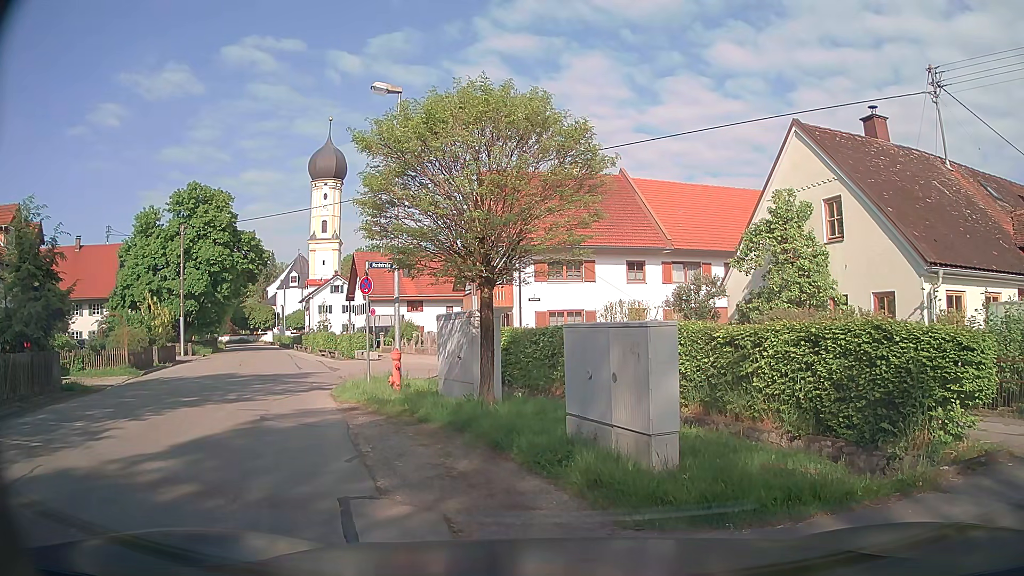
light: Day
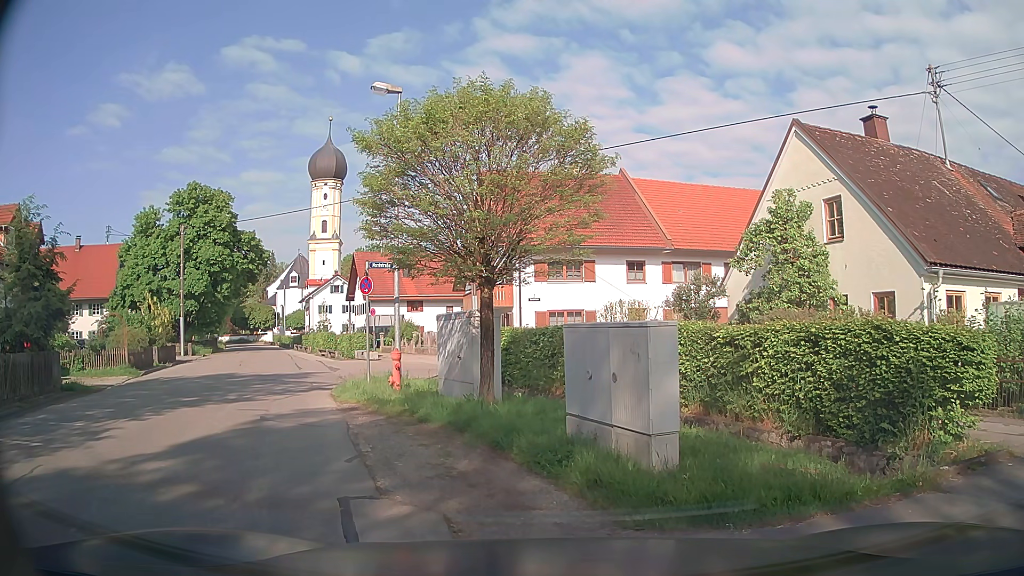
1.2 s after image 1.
(0.0, 0.0) m; 0°
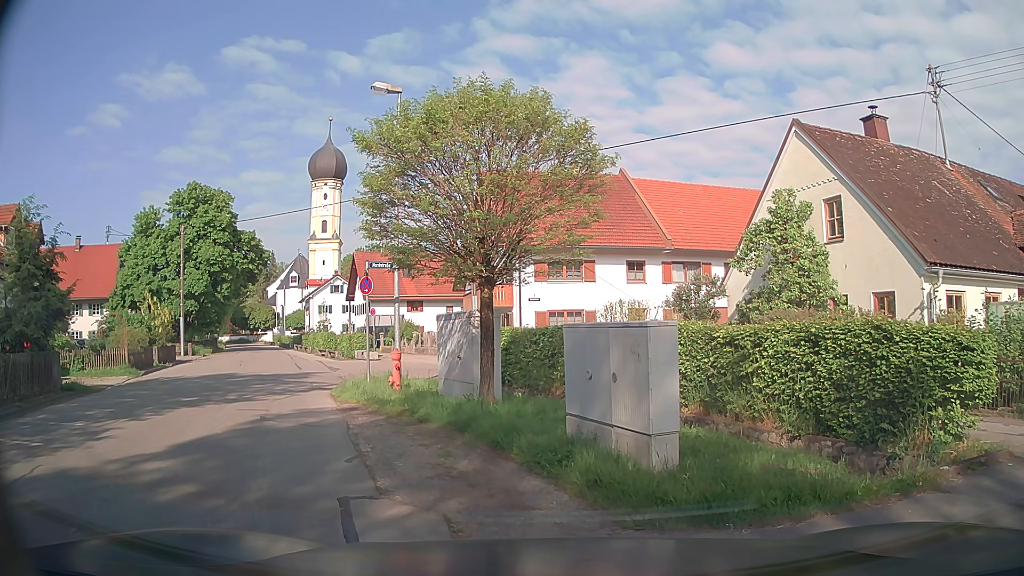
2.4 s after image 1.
(0.0, 0.0) m; 0°
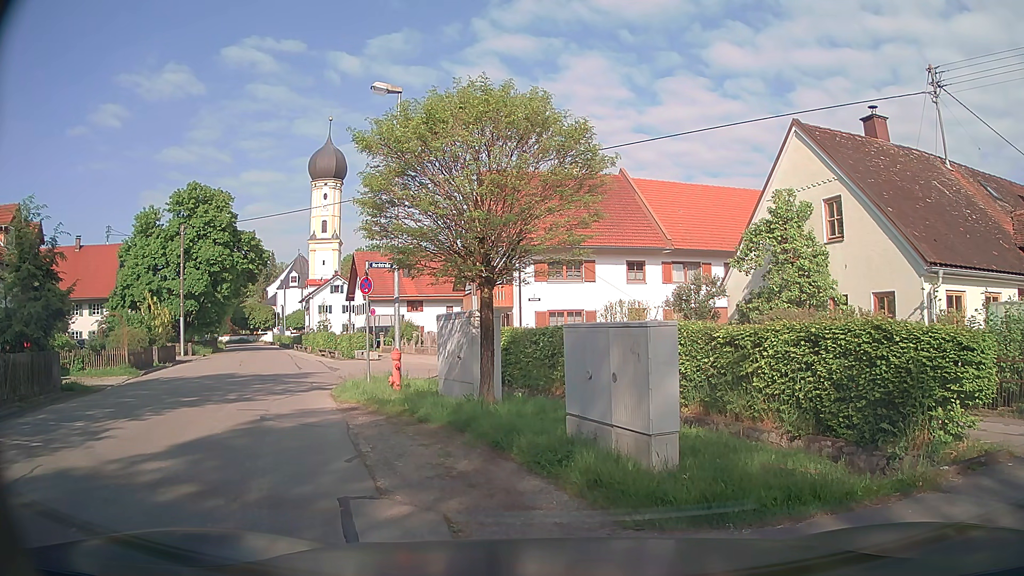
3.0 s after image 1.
(0.0, 0.0) m; 0°
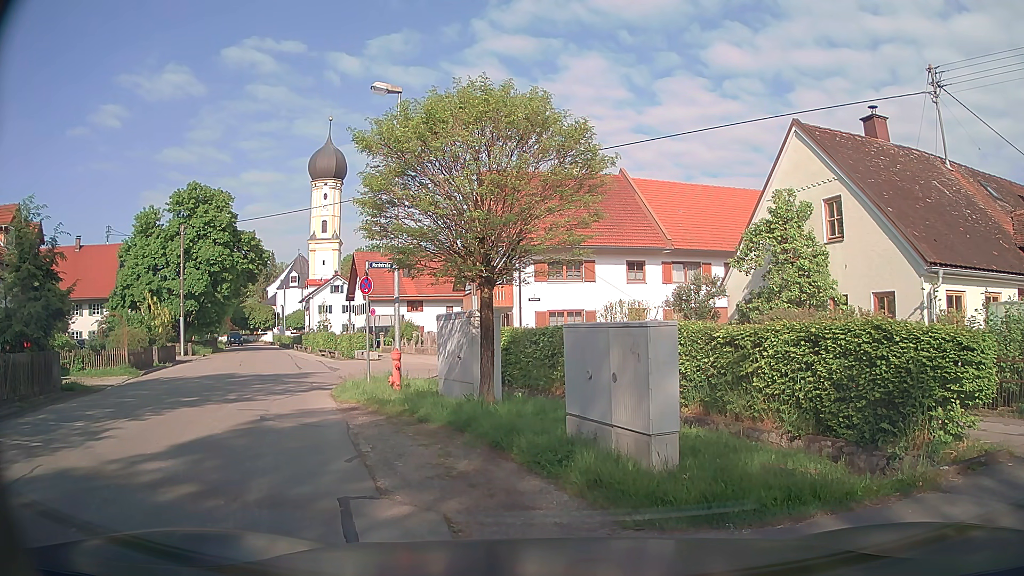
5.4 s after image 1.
(0.0, 0.0) m; 0°
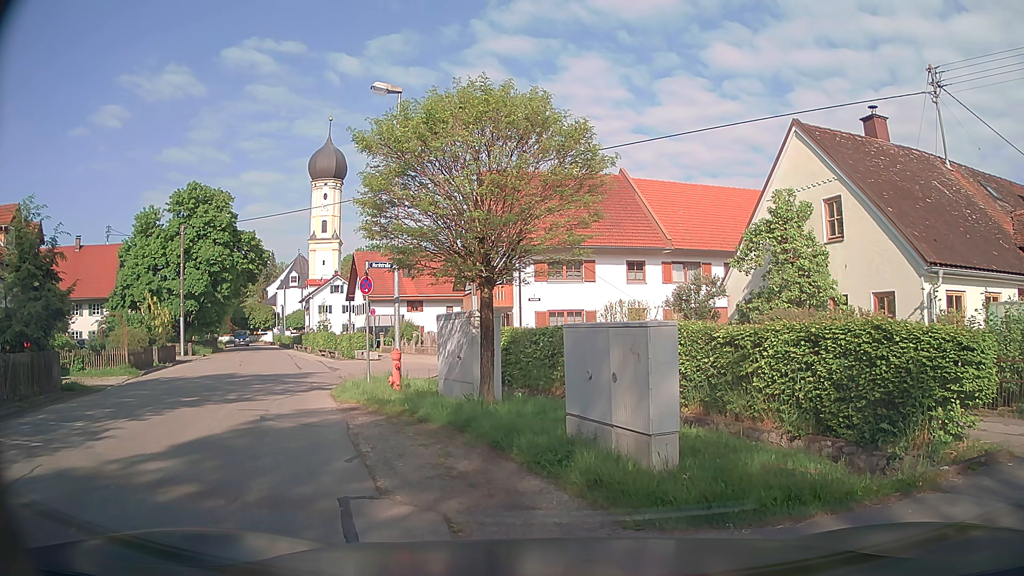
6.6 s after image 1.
(0.0, 0.0) m; 0°
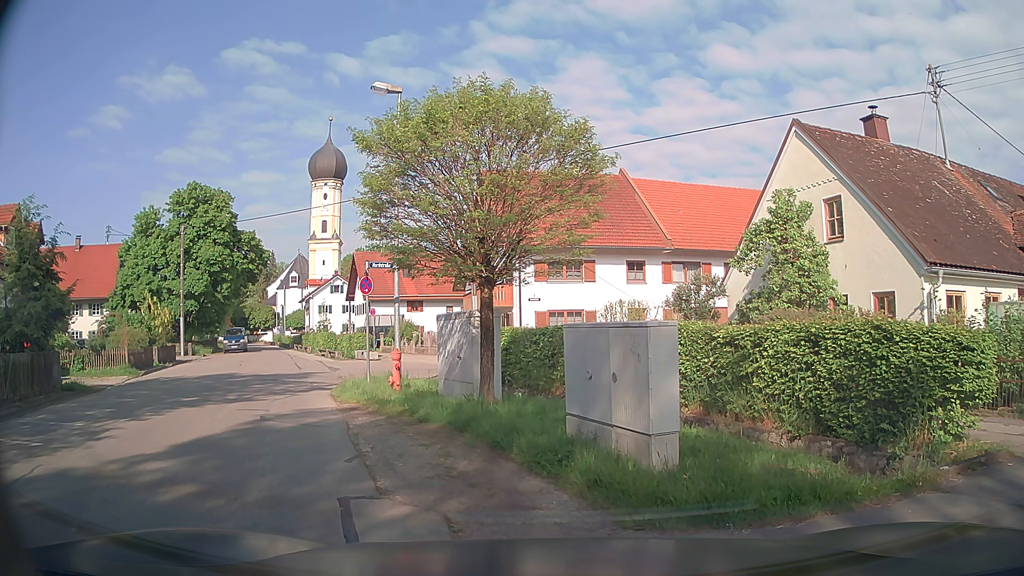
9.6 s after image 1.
(0.0, 0.0) m; 0°
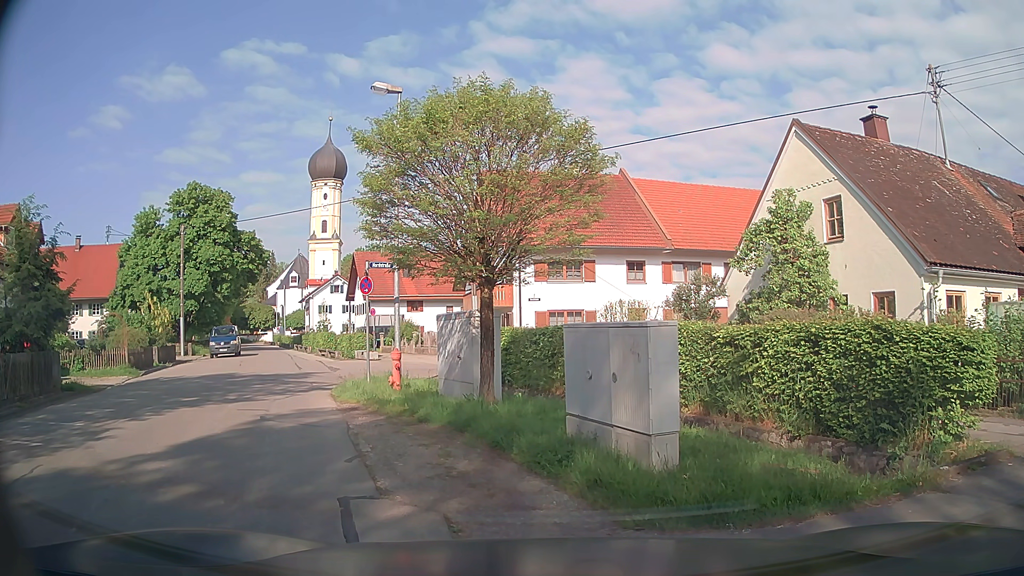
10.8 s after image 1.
(0.0, 0.0) m; 0°
